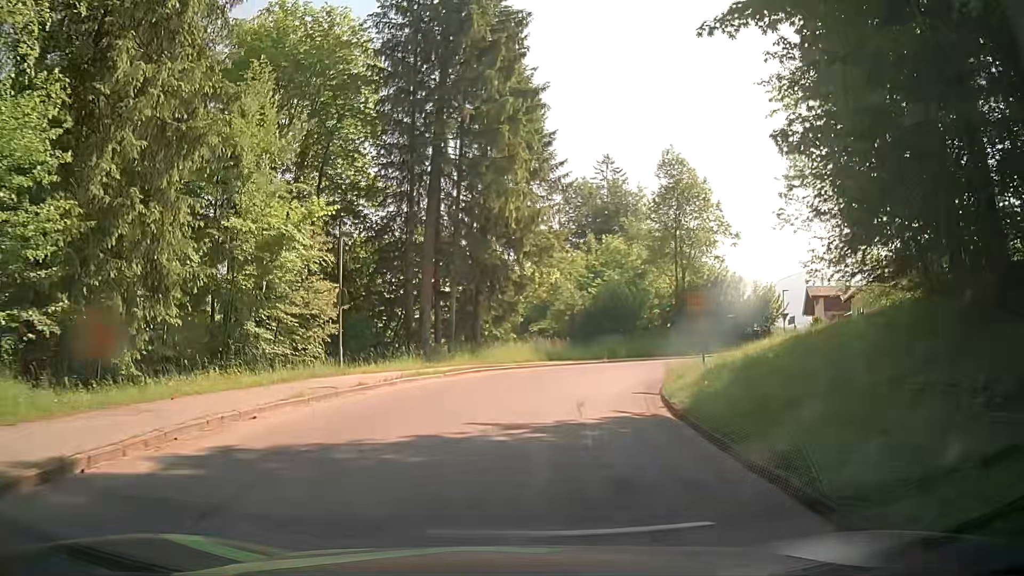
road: tertiary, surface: asphalt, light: Day
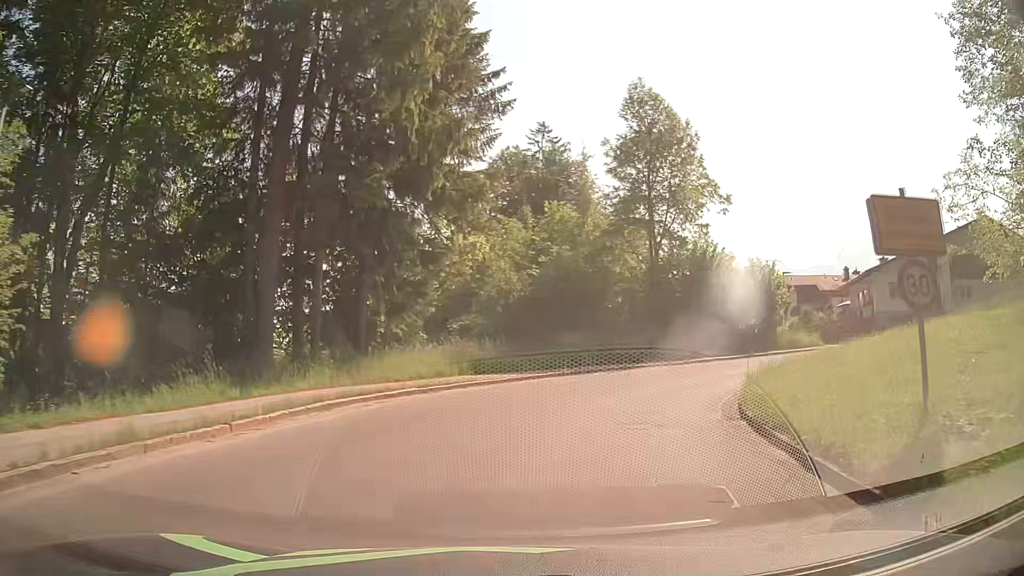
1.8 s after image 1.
(+0.7, +14.0) m; +8°
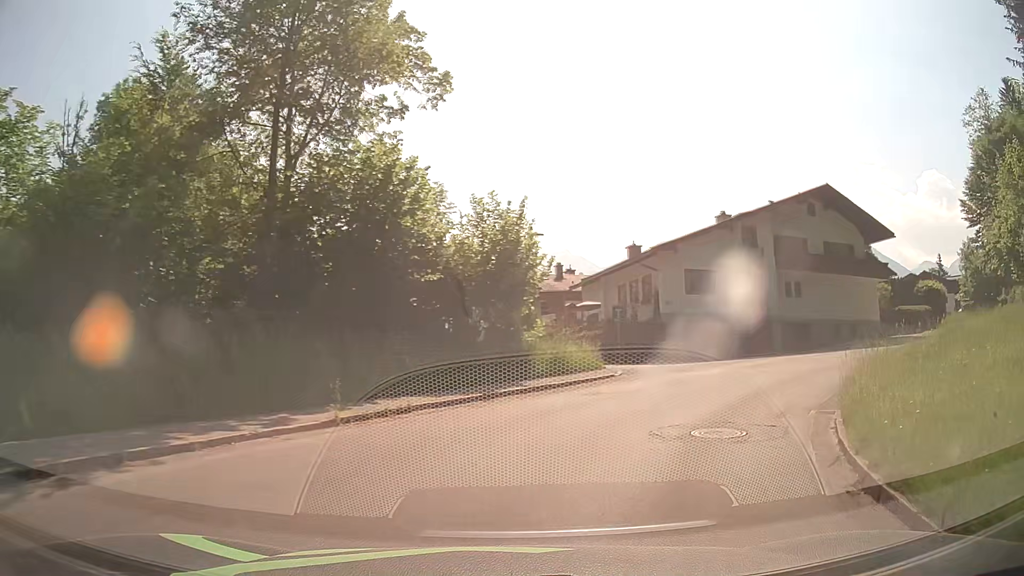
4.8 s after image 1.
(+4.3, +20.2) m; +27°
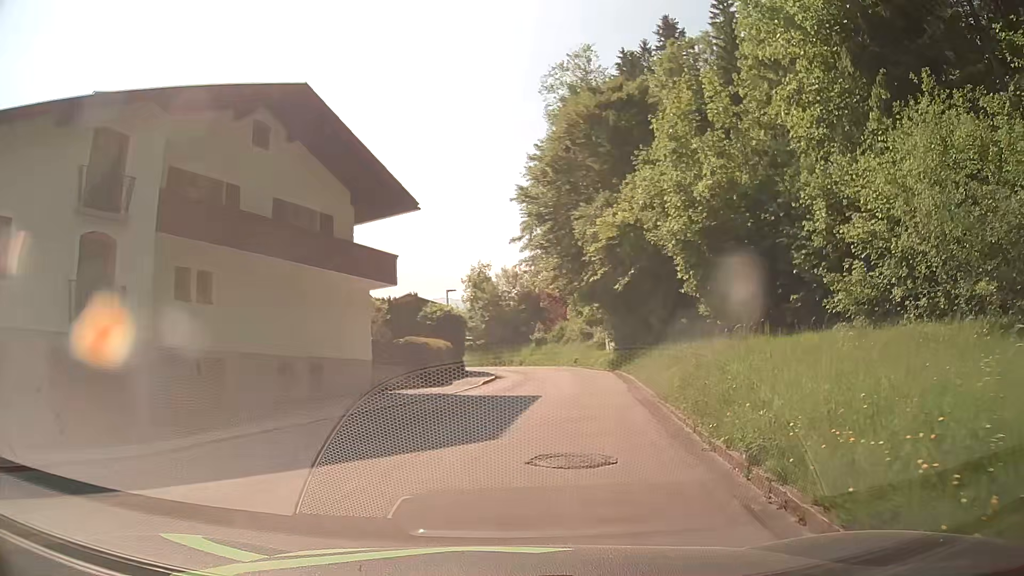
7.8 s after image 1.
(+9.0, +19.0) m; +50°
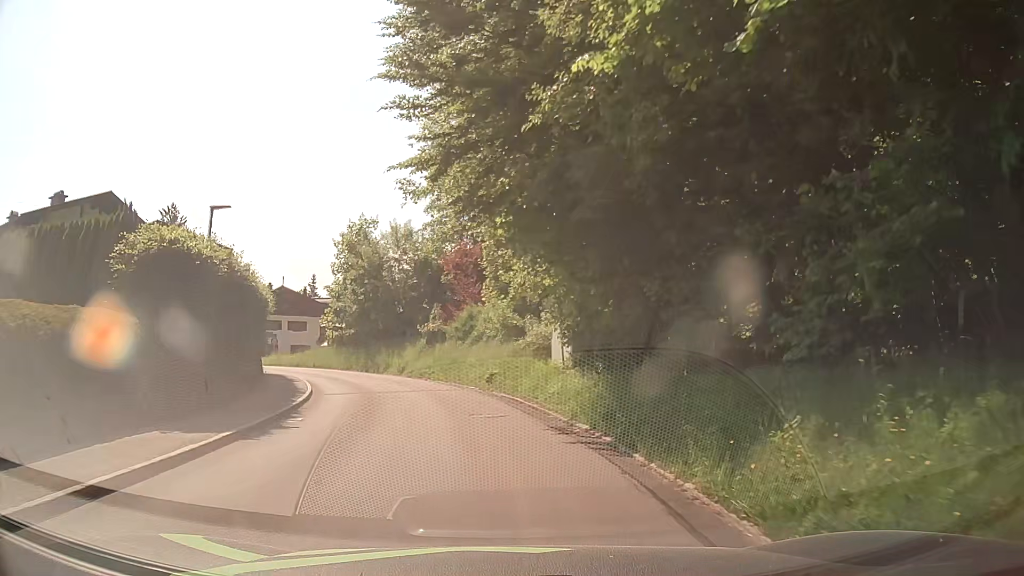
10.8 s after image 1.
(+1.9, +22.6) m; +6°
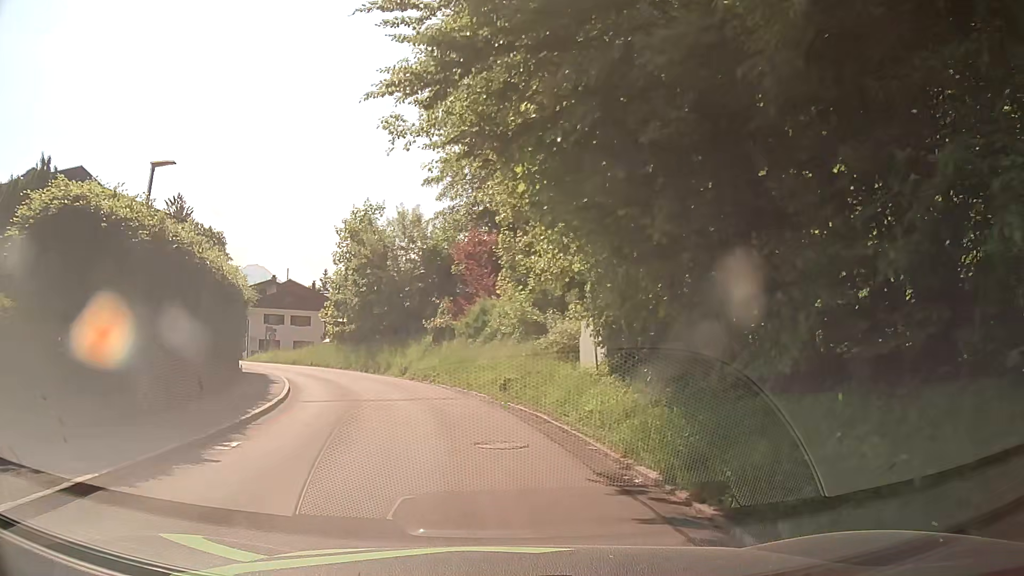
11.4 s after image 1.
(-0.1, +4.2) m; -2°
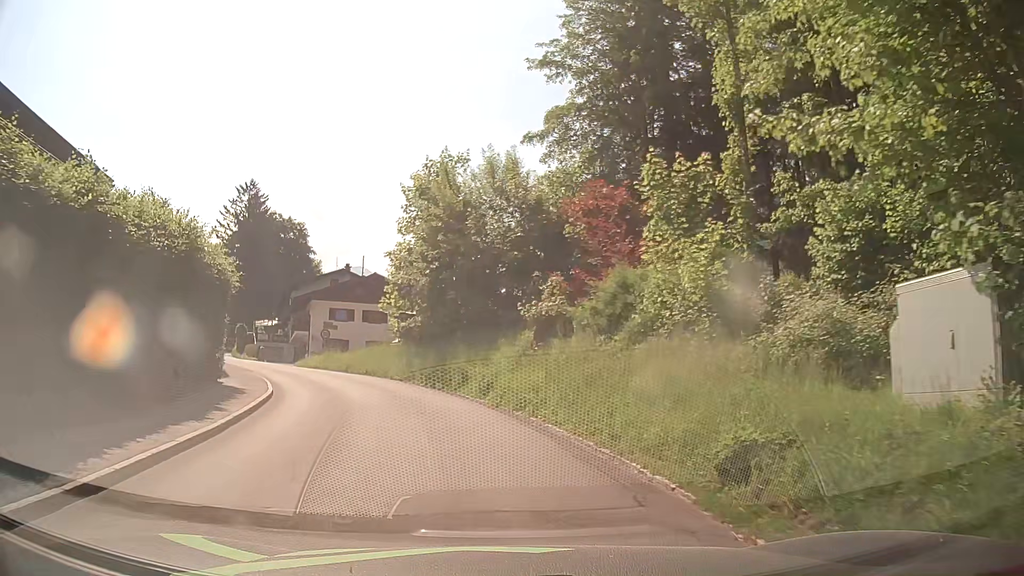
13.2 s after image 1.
(-0.9, +12.3) m; -9°
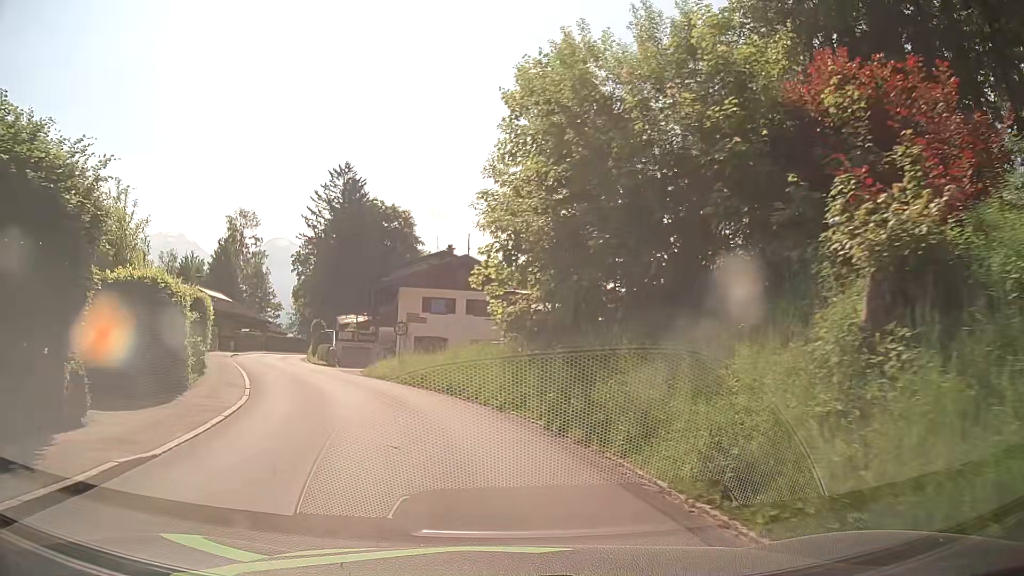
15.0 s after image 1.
(-0.8, +12.6) m; -10°
(-1, +10) (-4, +20) (-8, +29) (-12, +38) (-15, +47) (-18, +57) (-19, +67) (-18, +77) (-15, +86) (-13, +96) m
